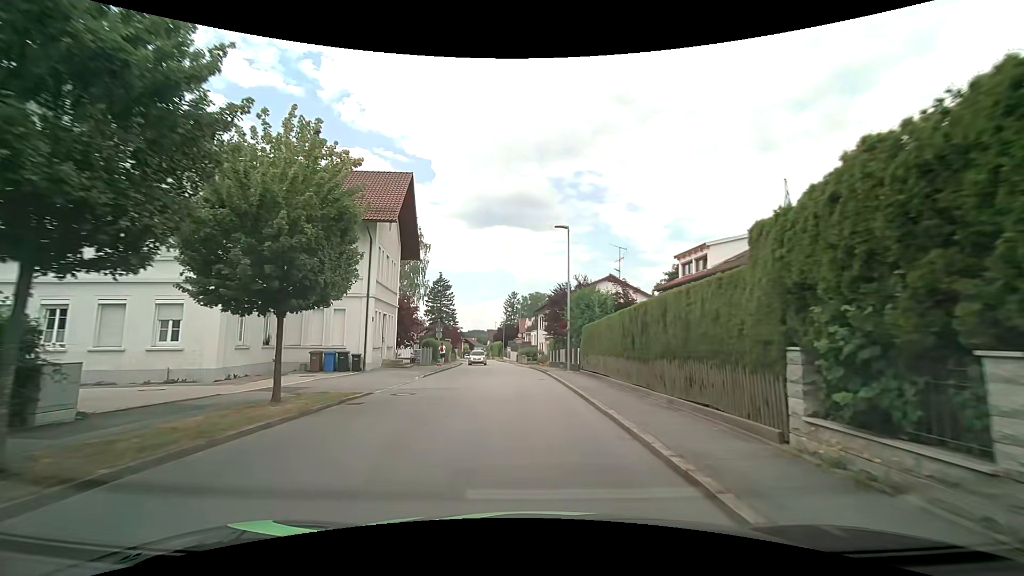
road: secondary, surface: asphalt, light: Day
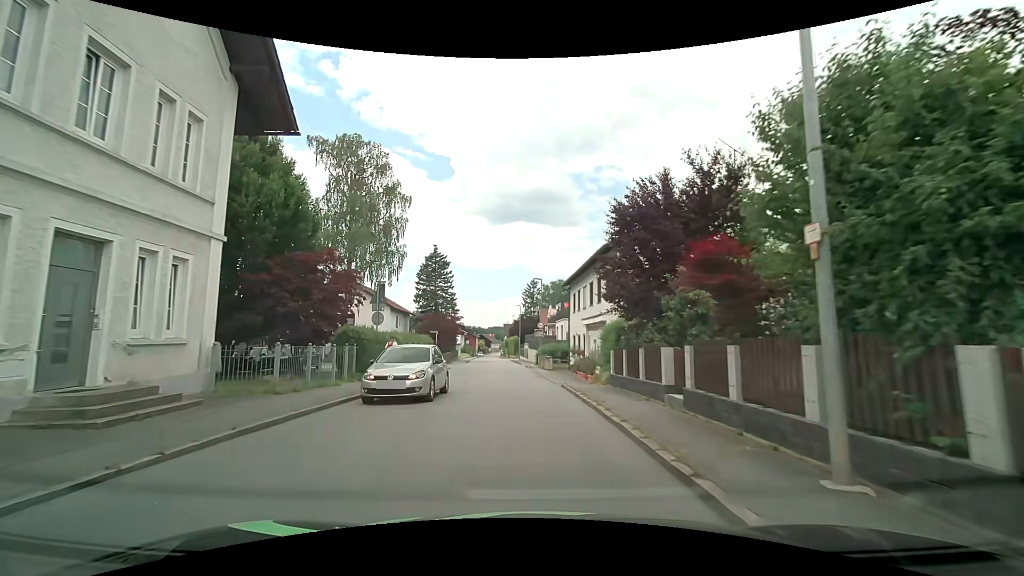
(-0.5, +22.4) m; -4°
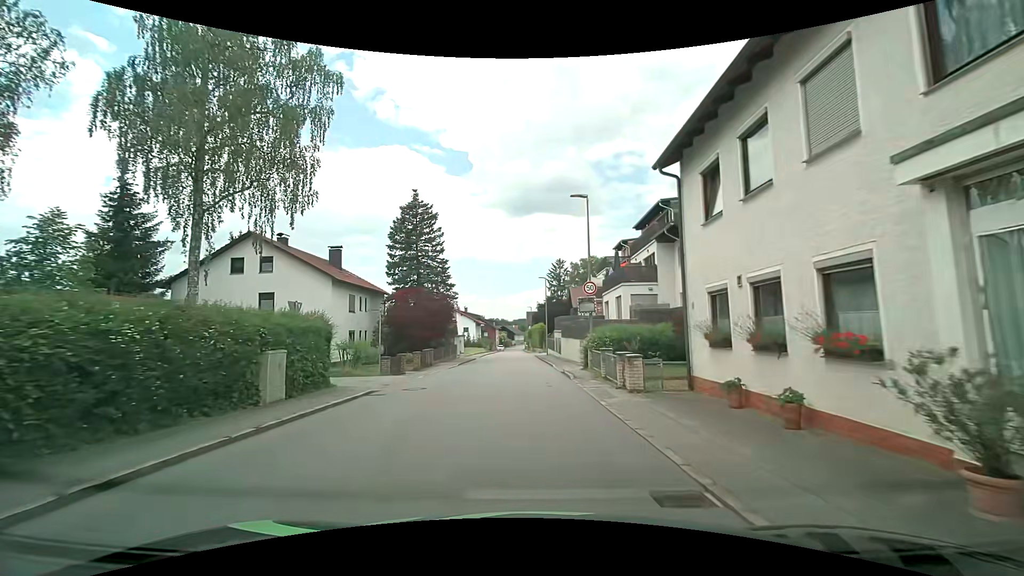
(-0.1, +22.9) m; -2°
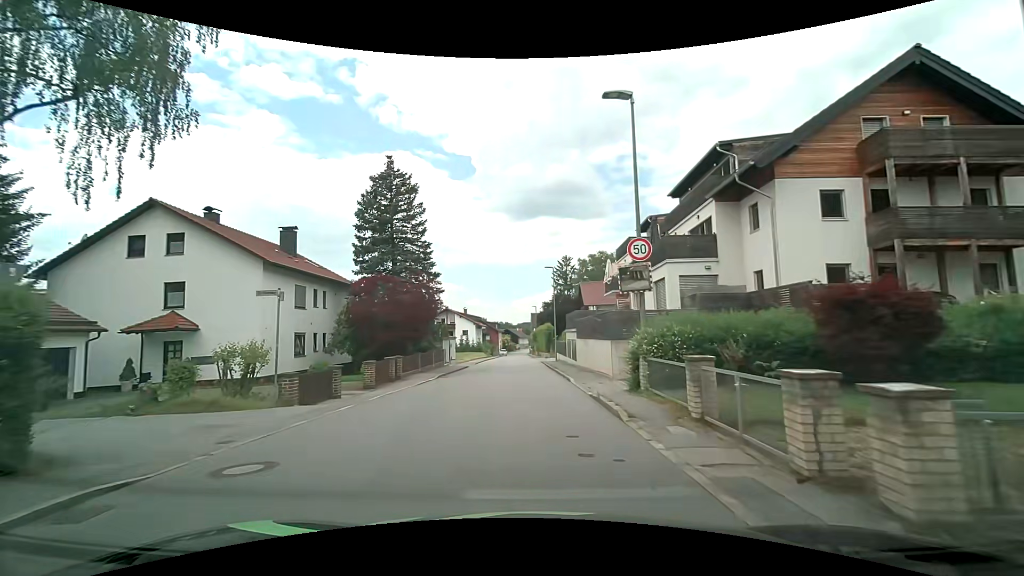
(0.0, +9.4) m; -1°
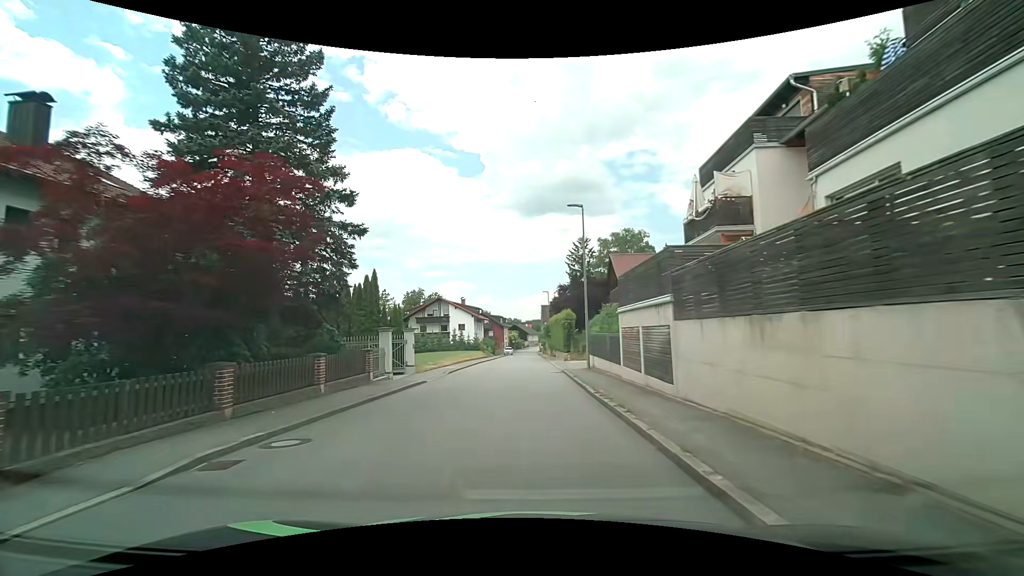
(0.0, +19.2) m; -1°
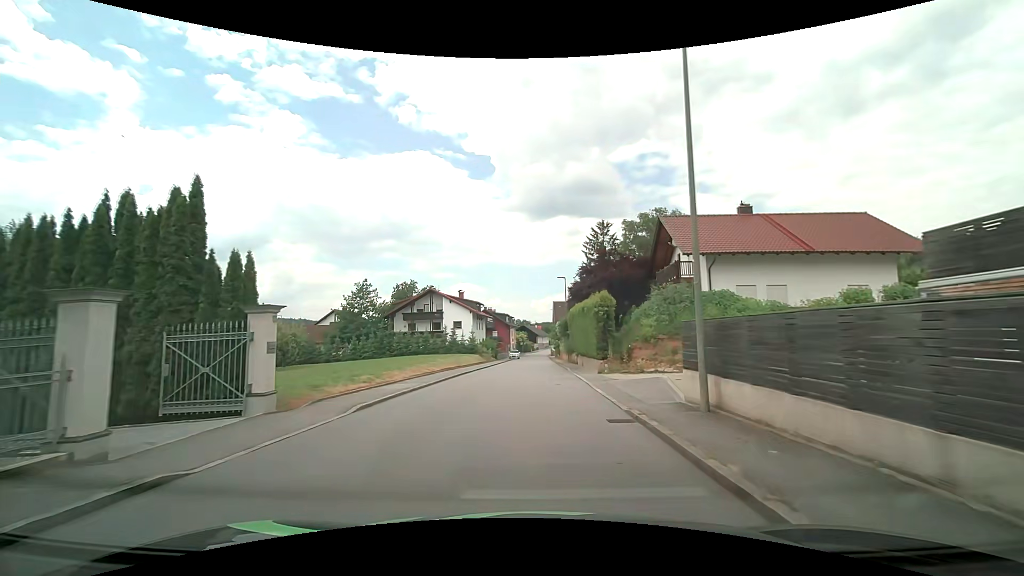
(-0.2, +15.6) m; -2°
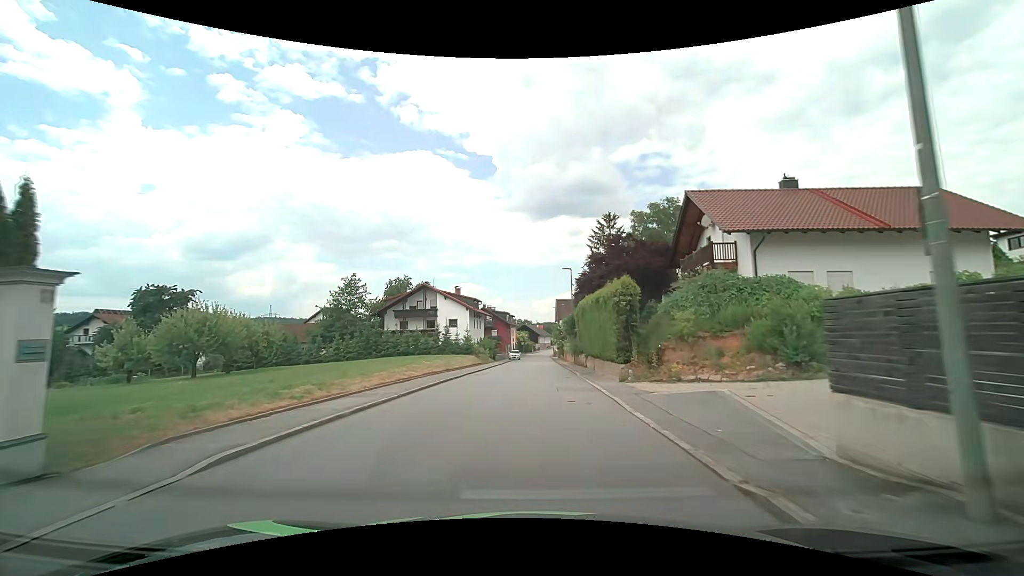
(0.0, +5.6) m; 0°
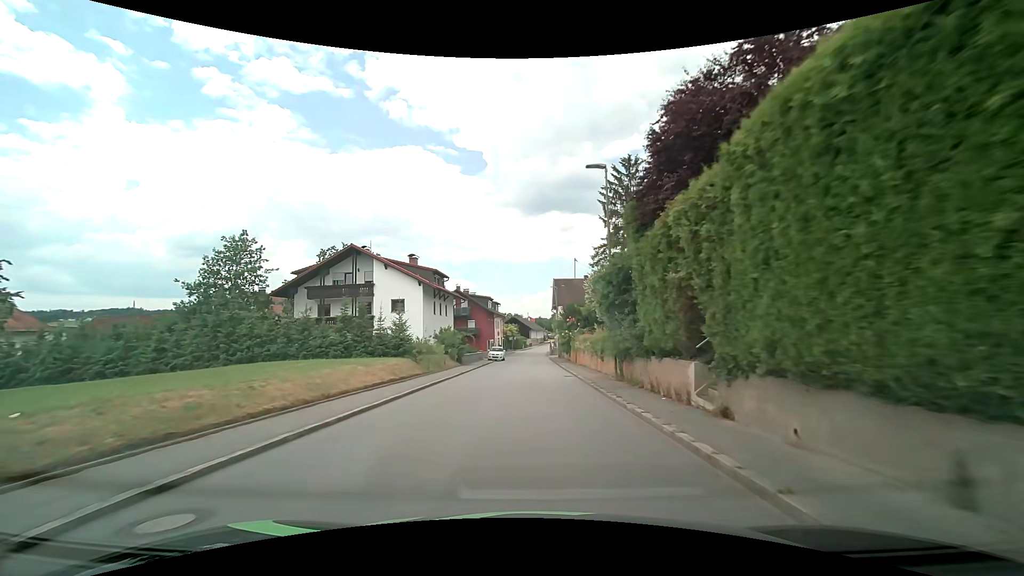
(+0.1, +24.4) m; 0°
